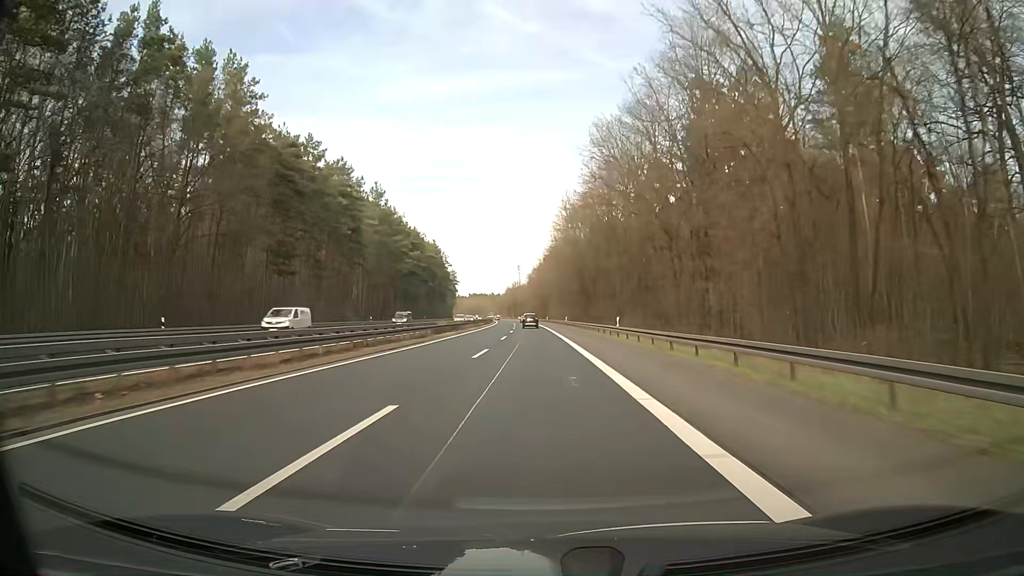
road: trunk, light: Day
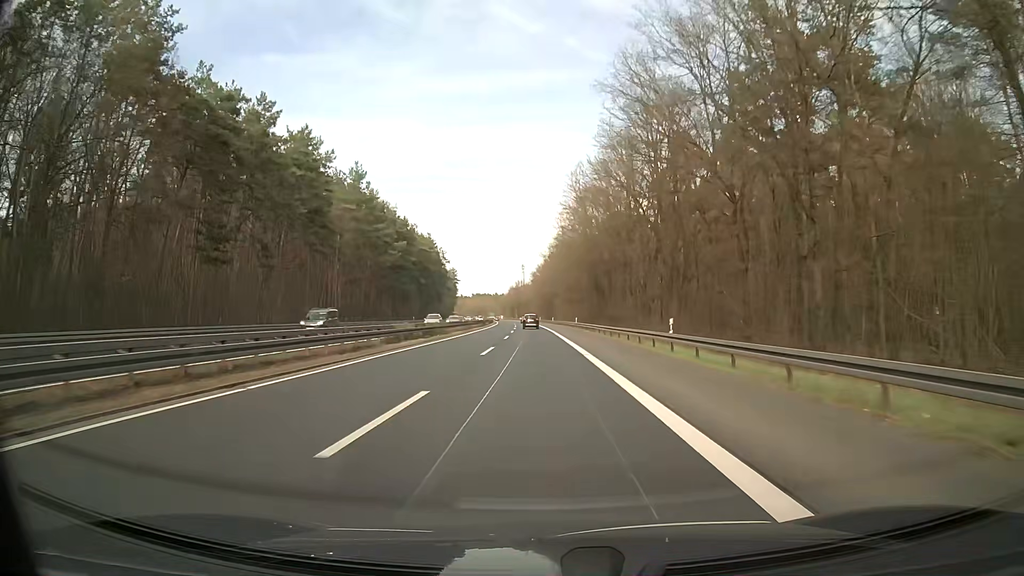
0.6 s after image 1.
(0.0, +15.8) m; 0°
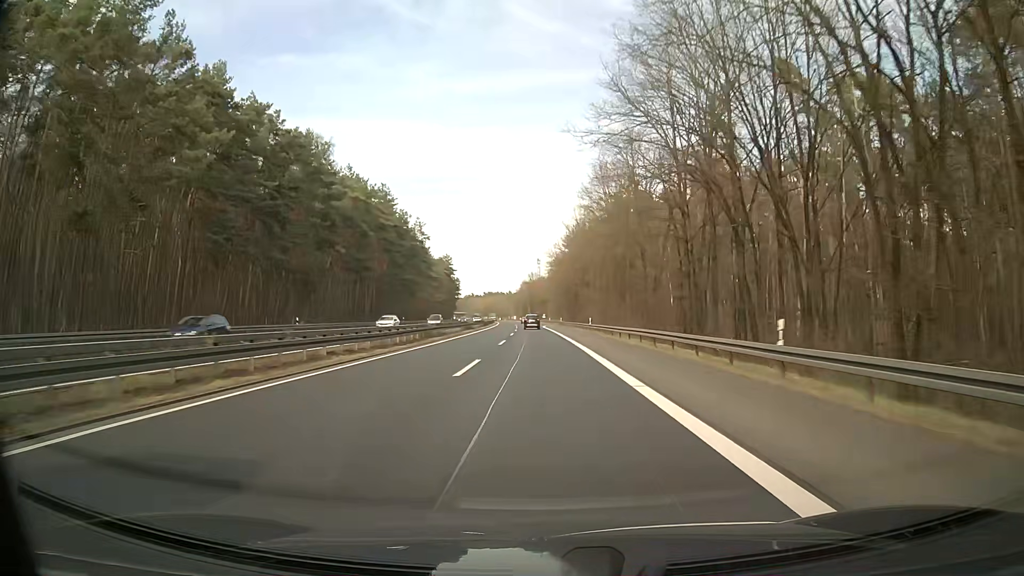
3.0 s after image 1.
(-0.7, +63.3) m; -1°
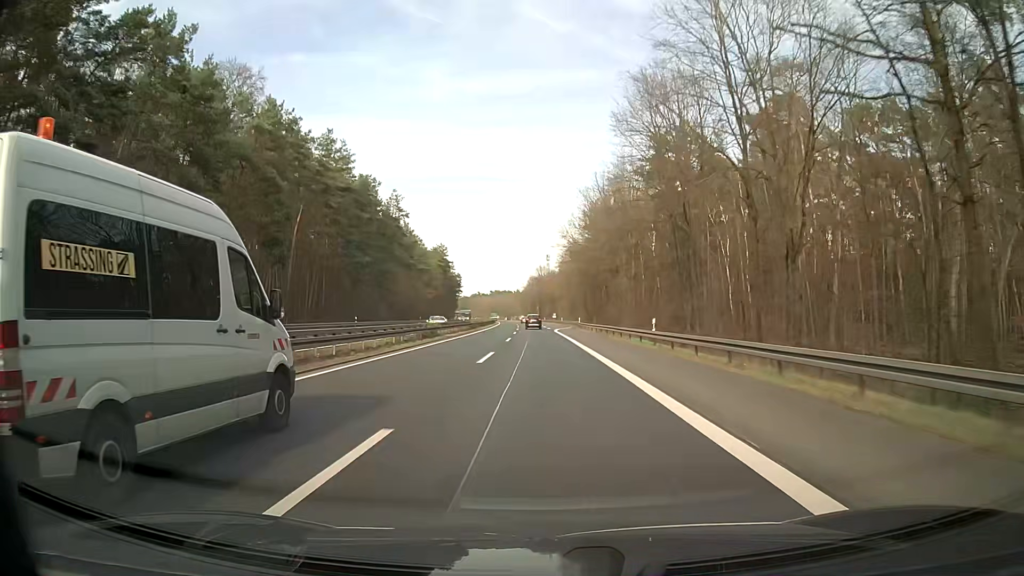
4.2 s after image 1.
(-0.3, +31.6) m; -1°
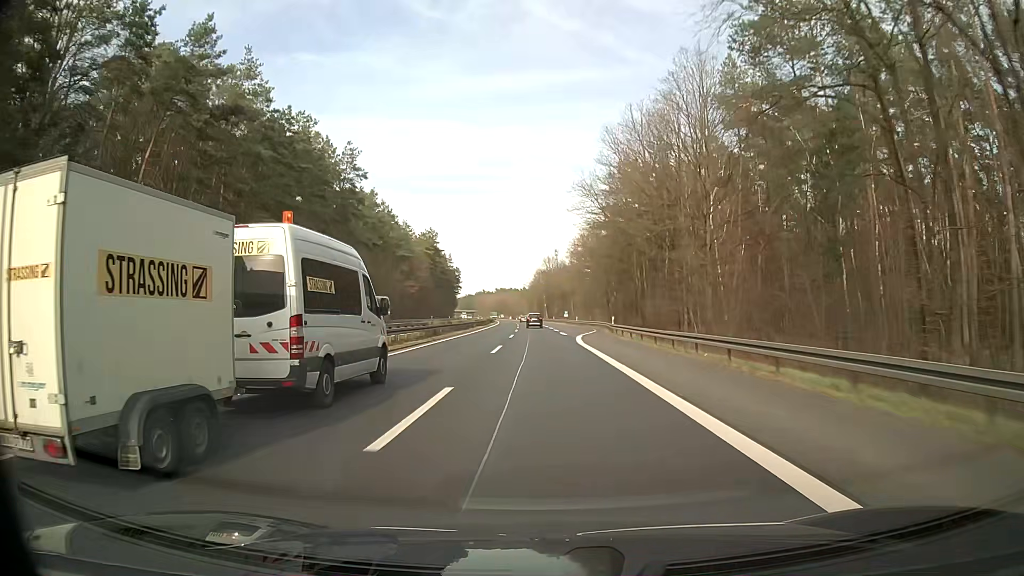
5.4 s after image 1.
(-0.1, +31.6) m; 0°
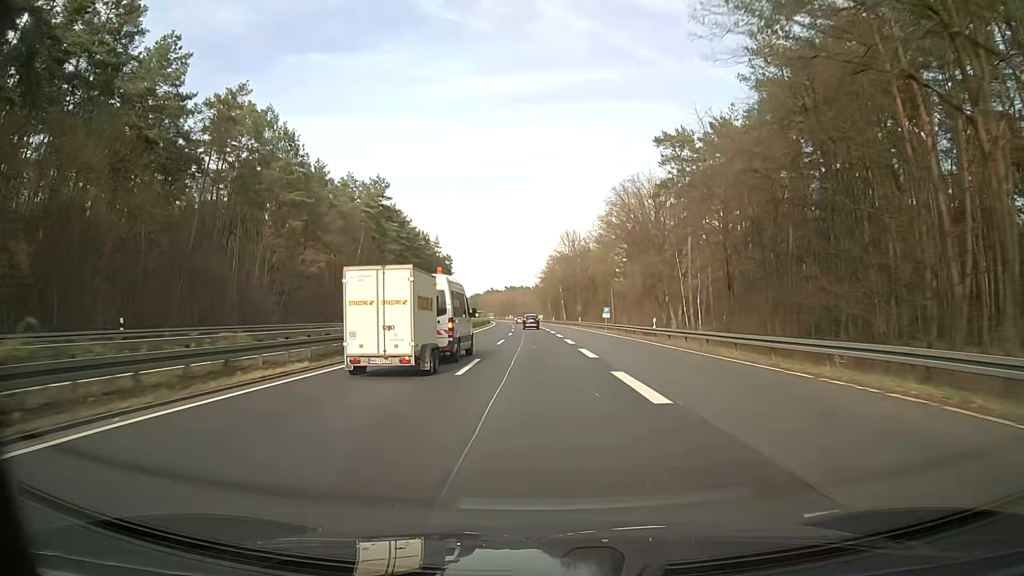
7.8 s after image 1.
(-0.7, +63.3) m; -1°
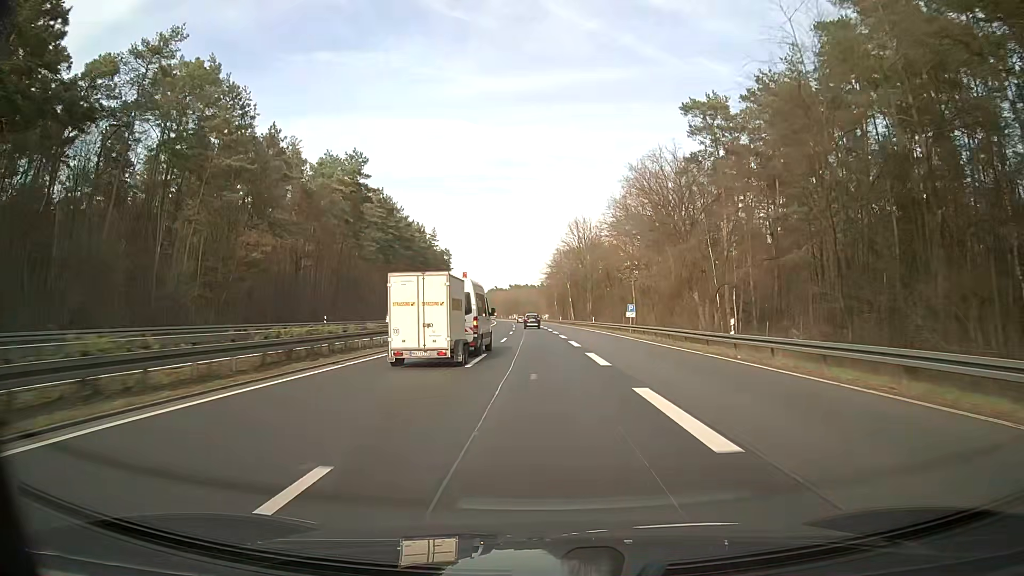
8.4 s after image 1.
(-0.1, +15.8) m; -1°
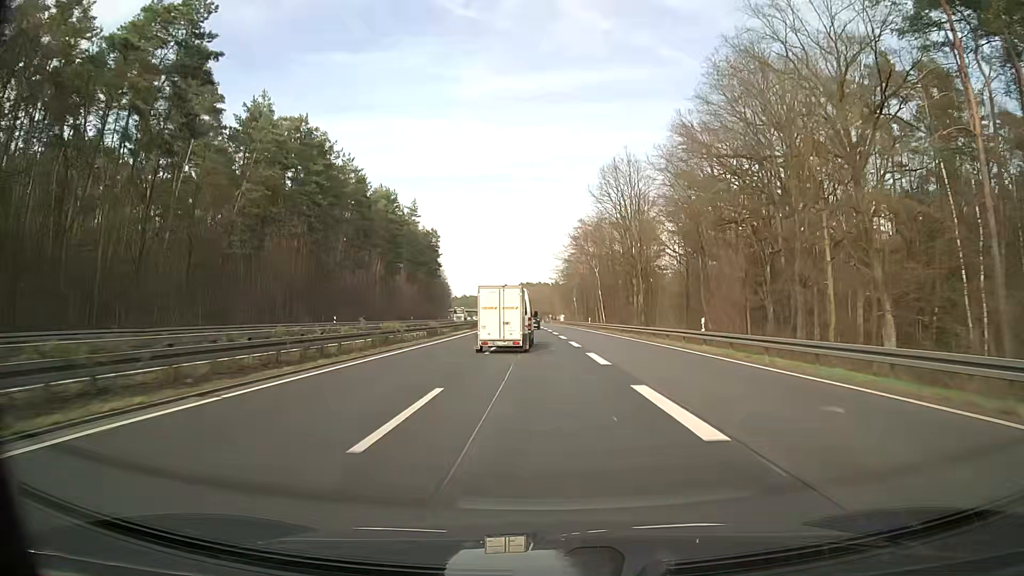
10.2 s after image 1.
(-0.6, +47.6) m; -1°
(0, +10) (0, +20) (0, +30) (0, +40) (0, +50) (0, +60) (-1, +70) (-1, +80) (-1, +90) (-2, +100) m
